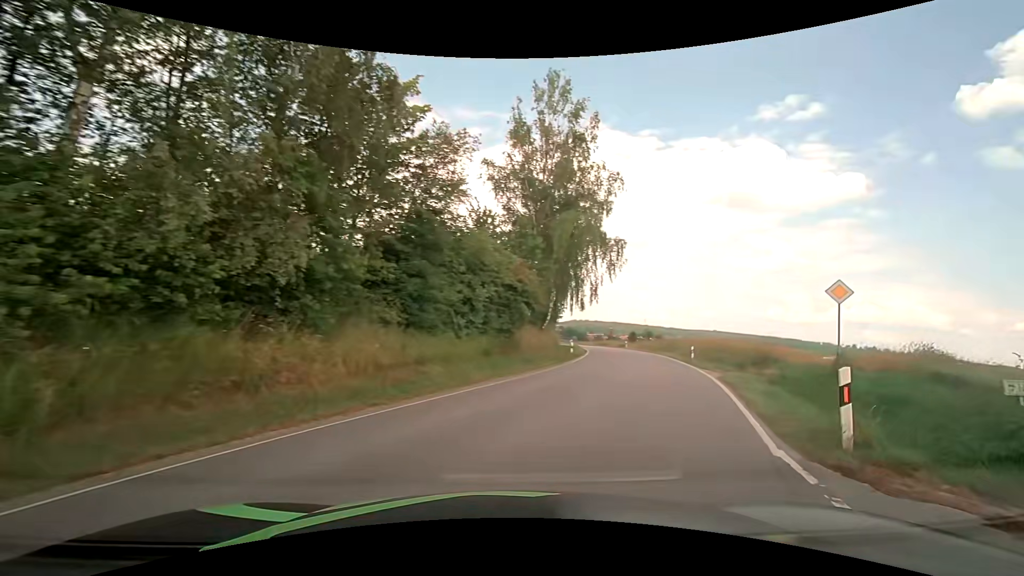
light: Day
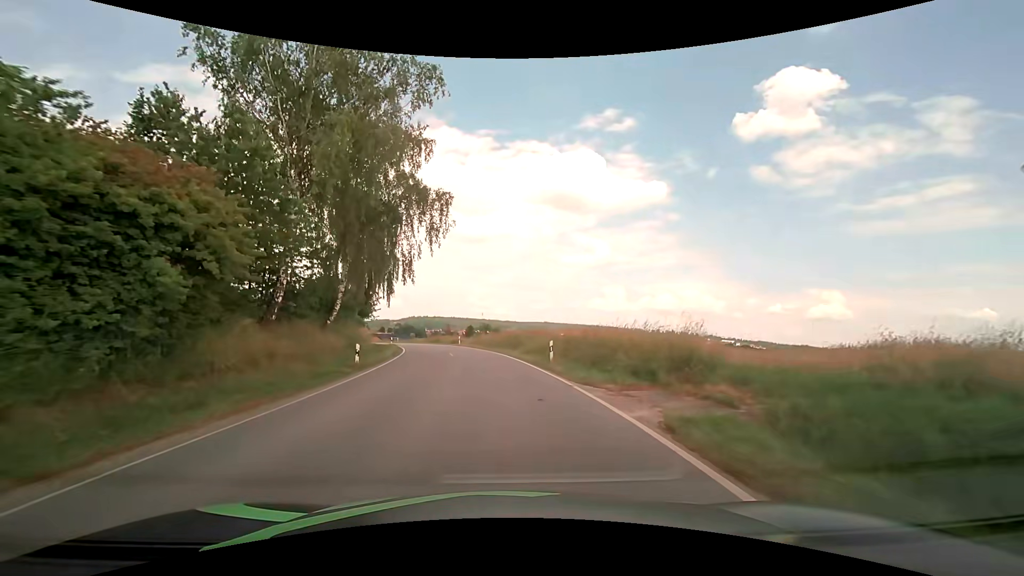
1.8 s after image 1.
(+3.8, +13.7) m; +20°
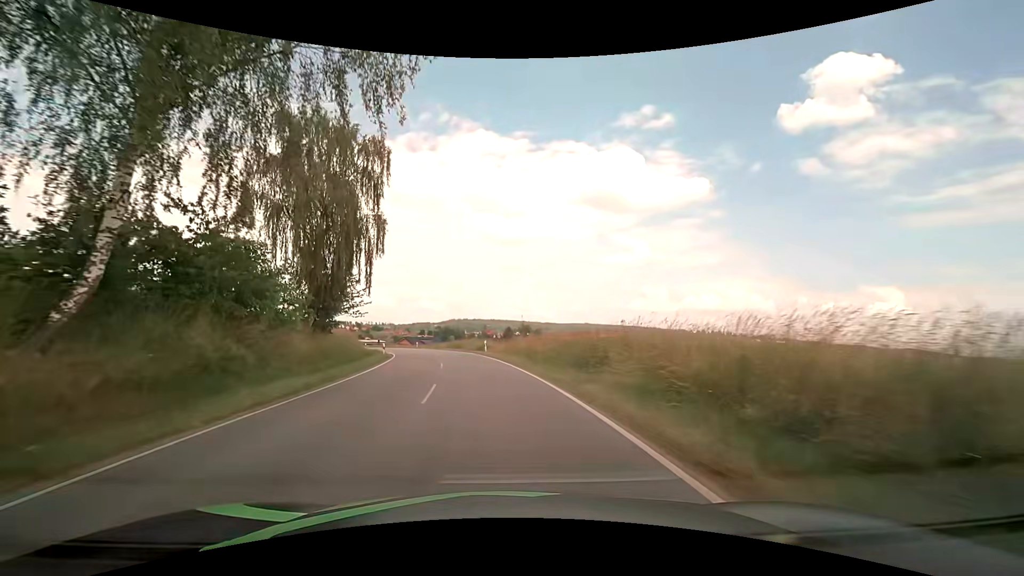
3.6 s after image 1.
(-0.7, +20.1) m; -5°
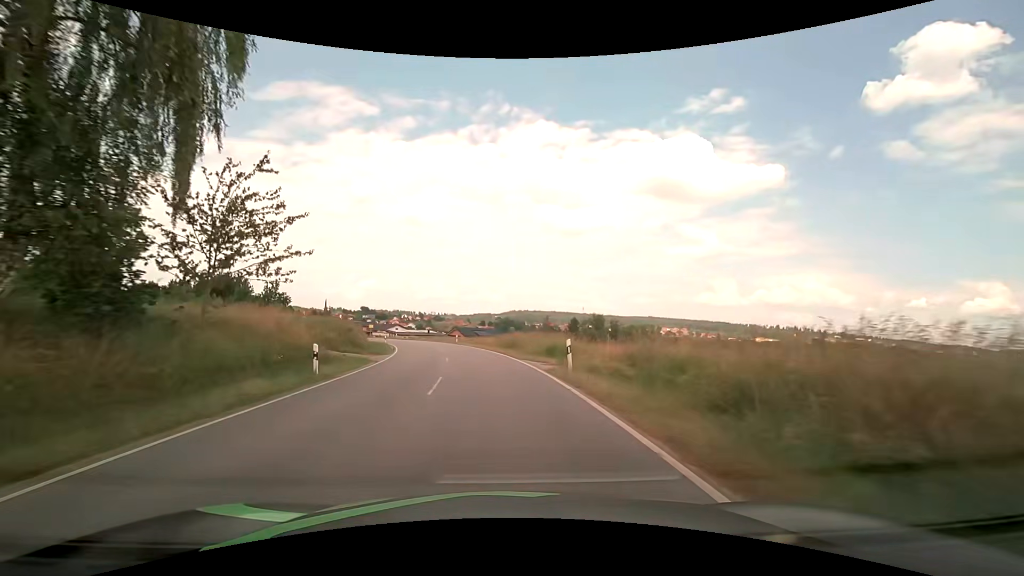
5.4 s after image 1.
(-1.6, +23.5) m; -7°
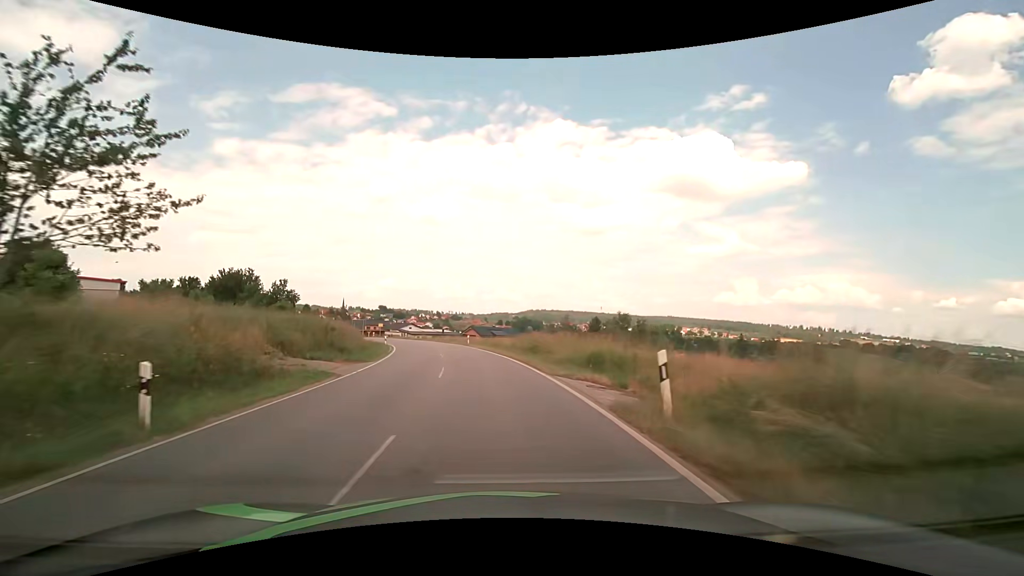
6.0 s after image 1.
(-0.1, +7.9) m; -2°
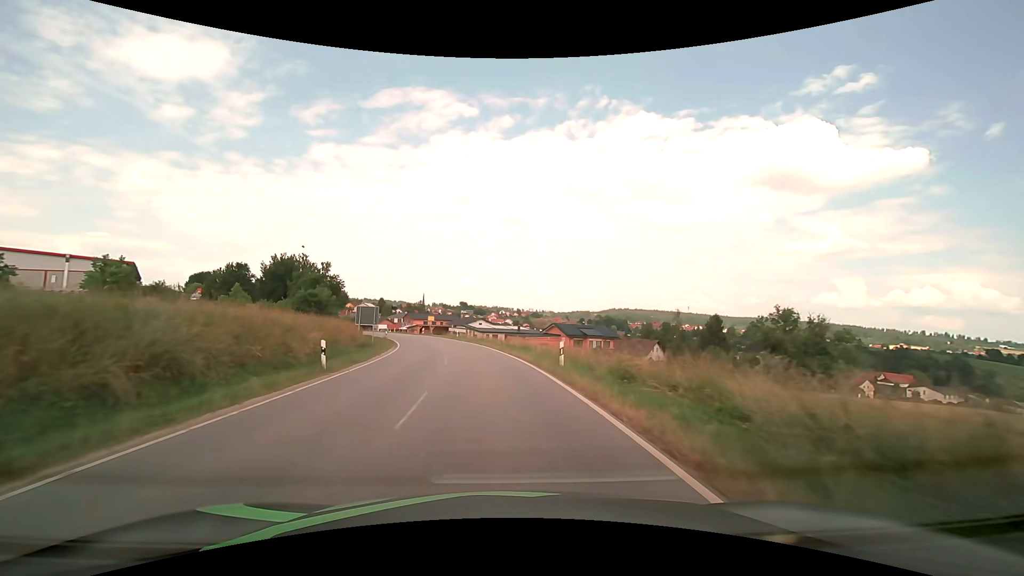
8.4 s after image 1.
(-2.7, +31.7) m; -9°
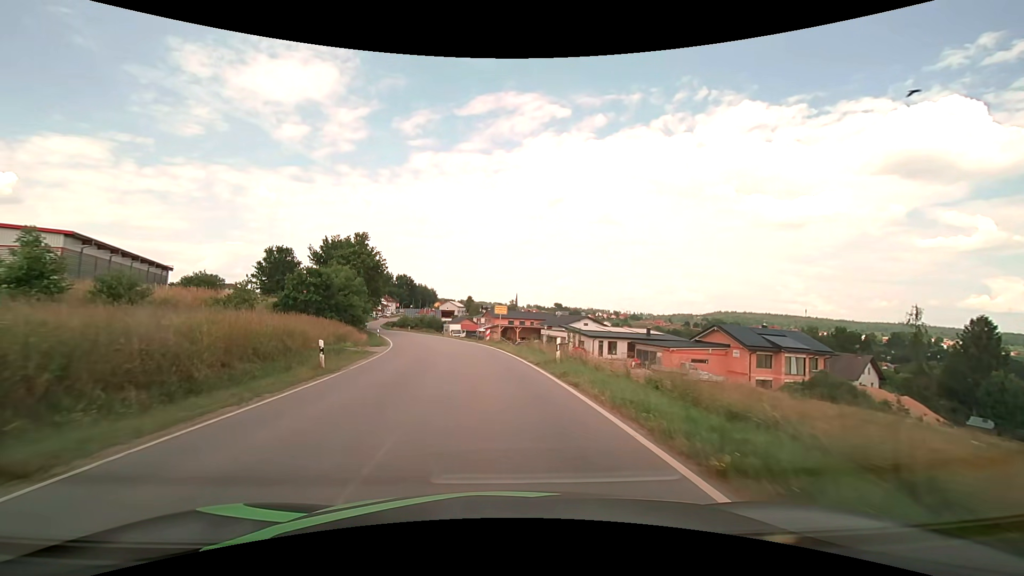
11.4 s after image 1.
(-3.8, +39.8) m; -11°
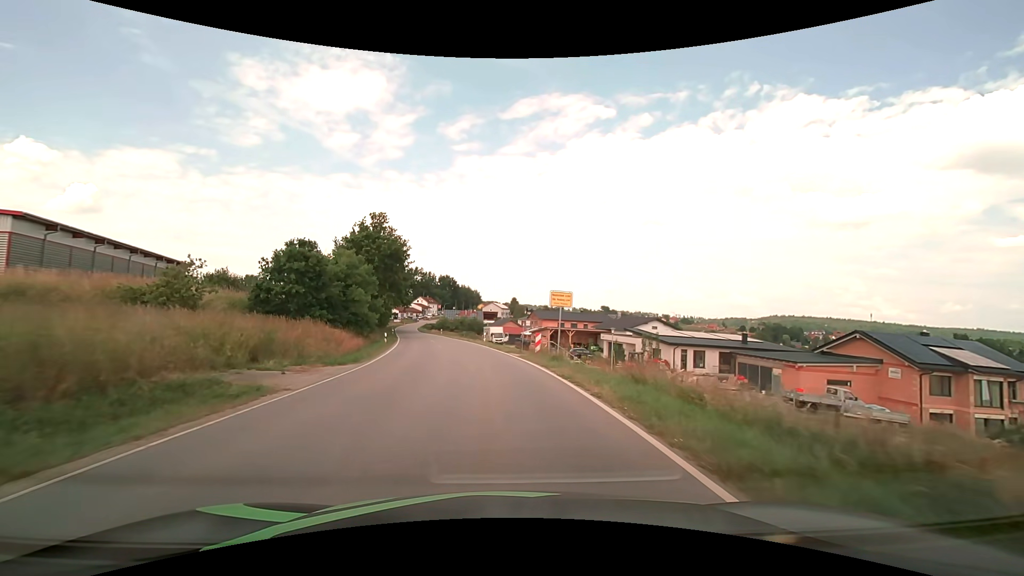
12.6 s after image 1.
(-0.7, +15.9) m; -5°
(0, +10) (-1, +20) (-2, +30) (-4, +40) (-6, +50) (-8, +59) (-10, +69) (-12, +79) (-15, +89) (-17, +98) m
